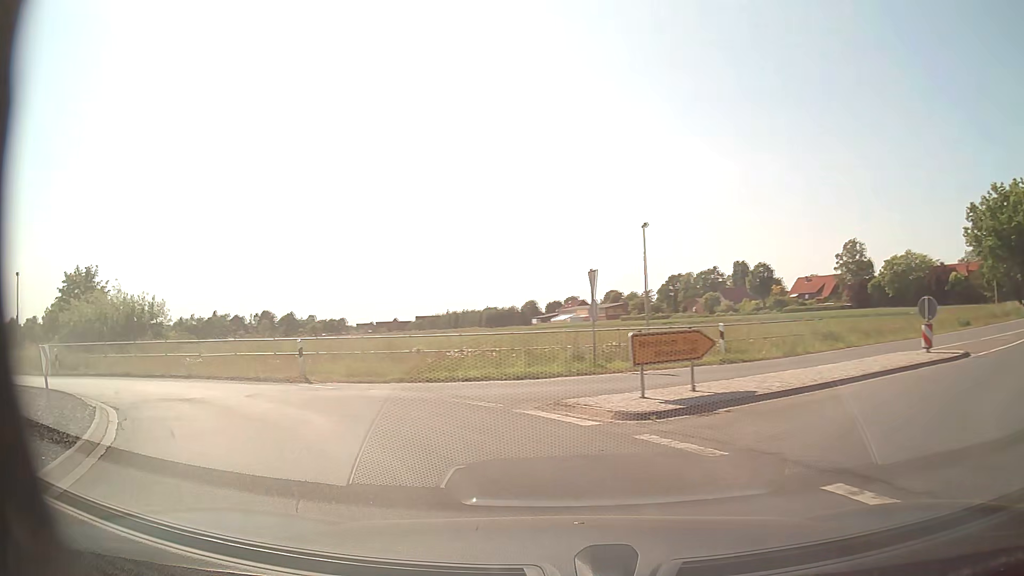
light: Day
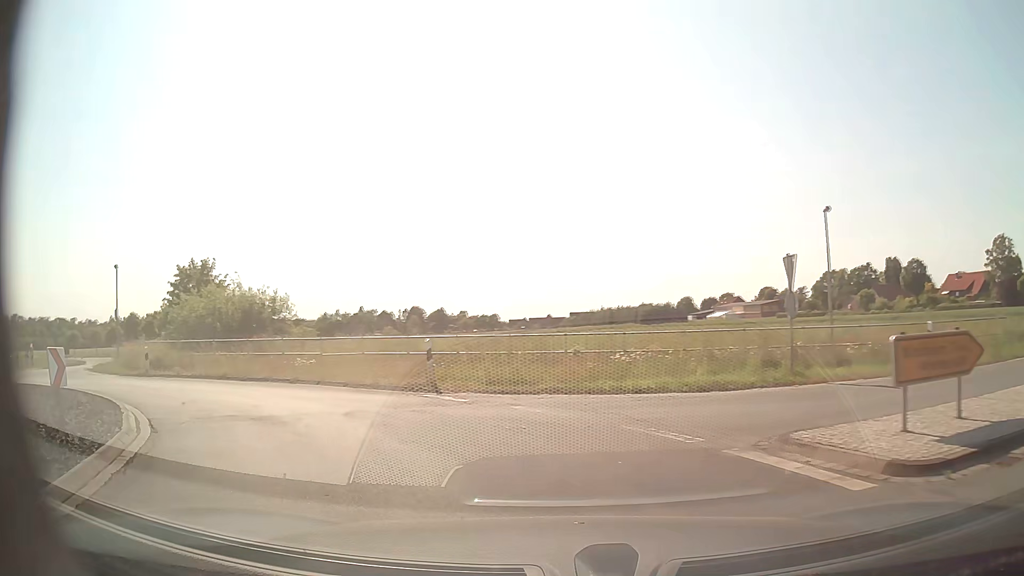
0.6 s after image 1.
(-0.4, +3.5) m; -14°
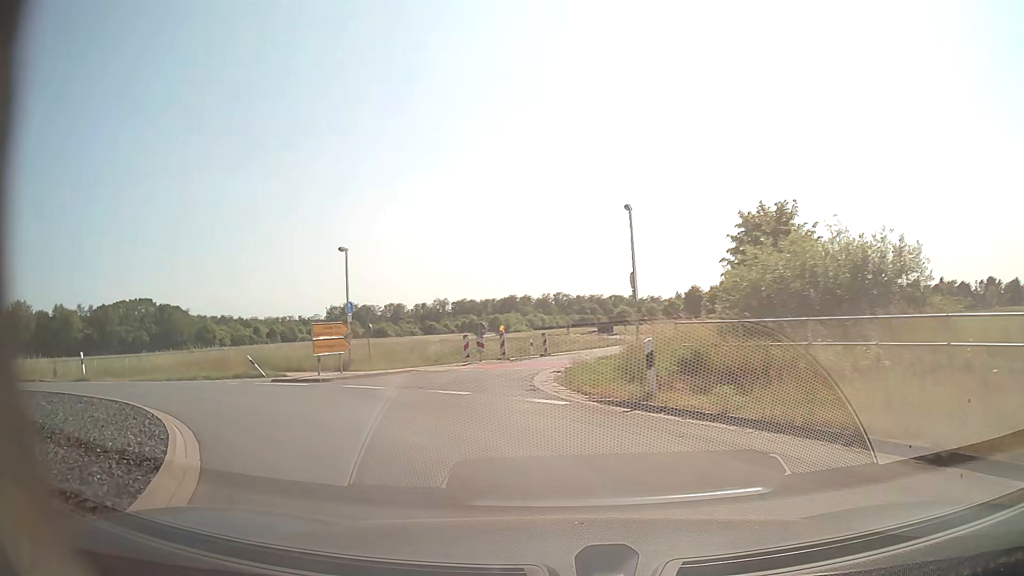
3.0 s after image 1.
(-6.1, +13.1) m; -49°
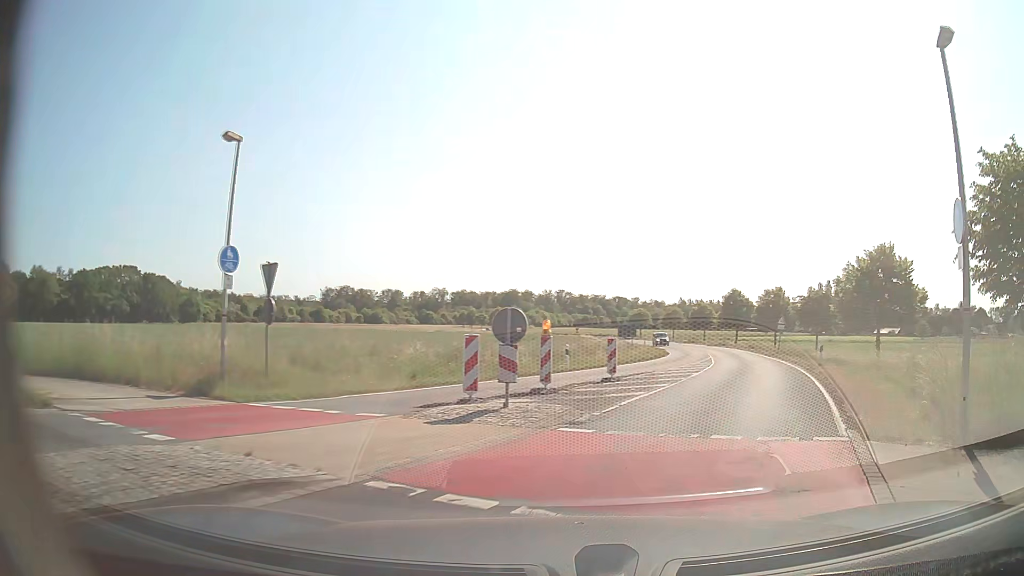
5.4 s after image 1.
(-2.6, +16.9) m; -2°
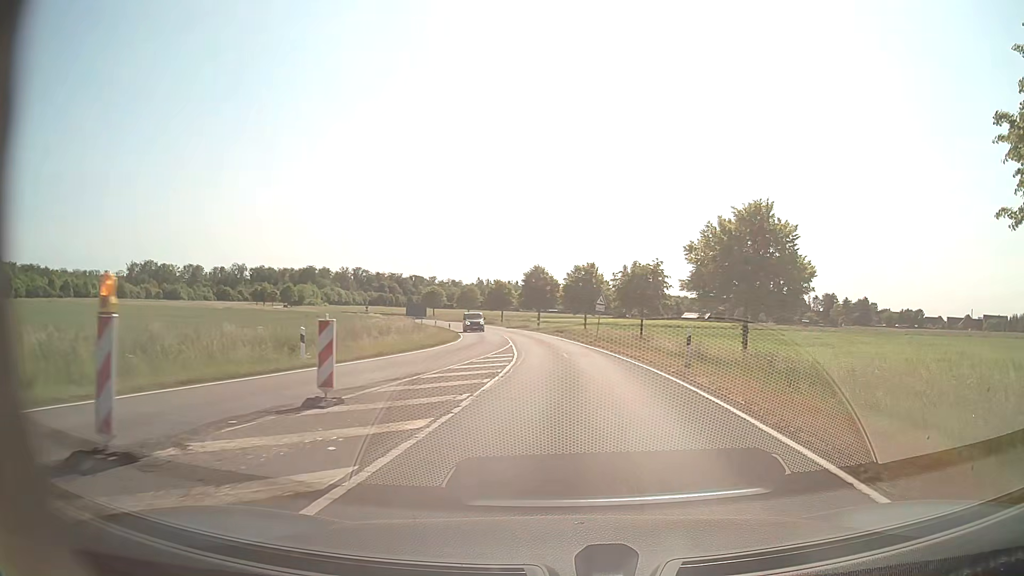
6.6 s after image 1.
(+1.7, +10.0) m; +18°
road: secondary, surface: asphalt
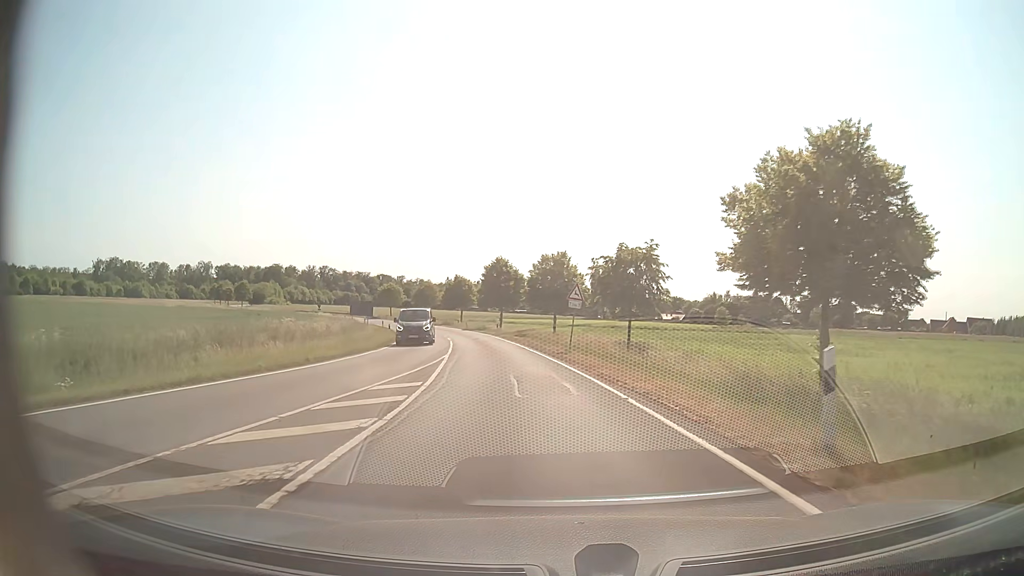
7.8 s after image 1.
(+0.7, +12.0) m; +3°
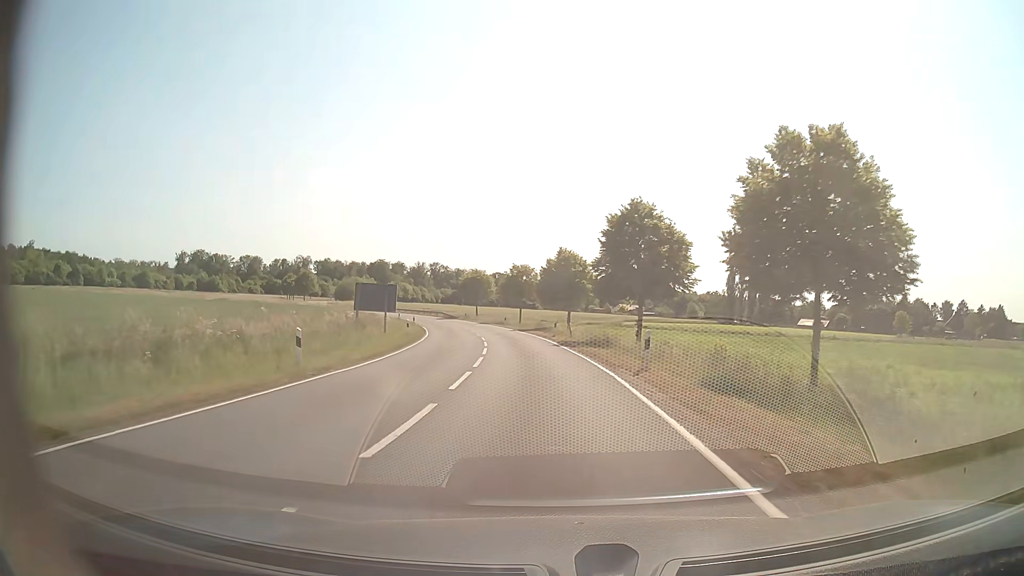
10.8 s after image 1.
(-3.5, +37.6) m; -10°
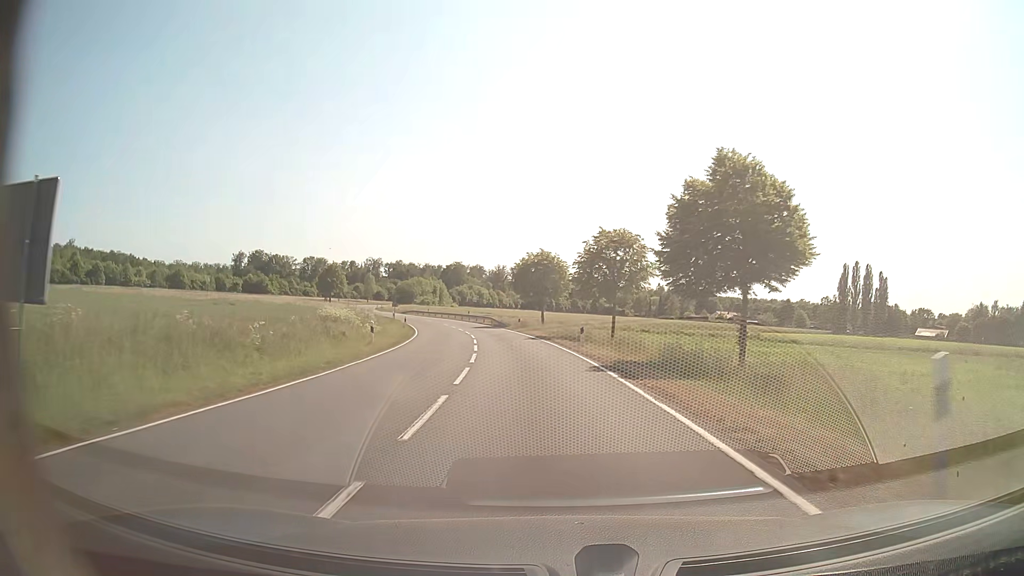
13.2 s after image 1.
(-2.2, +35.5) m; -8°
(0, +10) (-1, +20) (-2, +30) (-3, +40) (-5, +50) (-8, +59) (-11, +69) (-14, +78) (-17, +88) (-21, +97) m
